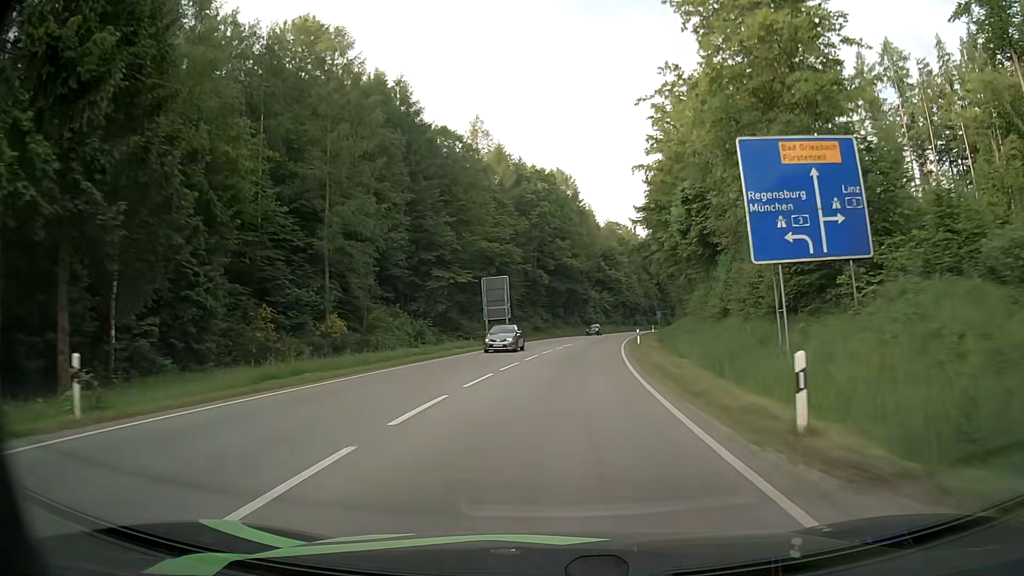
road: secondary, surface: asphalt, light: Day
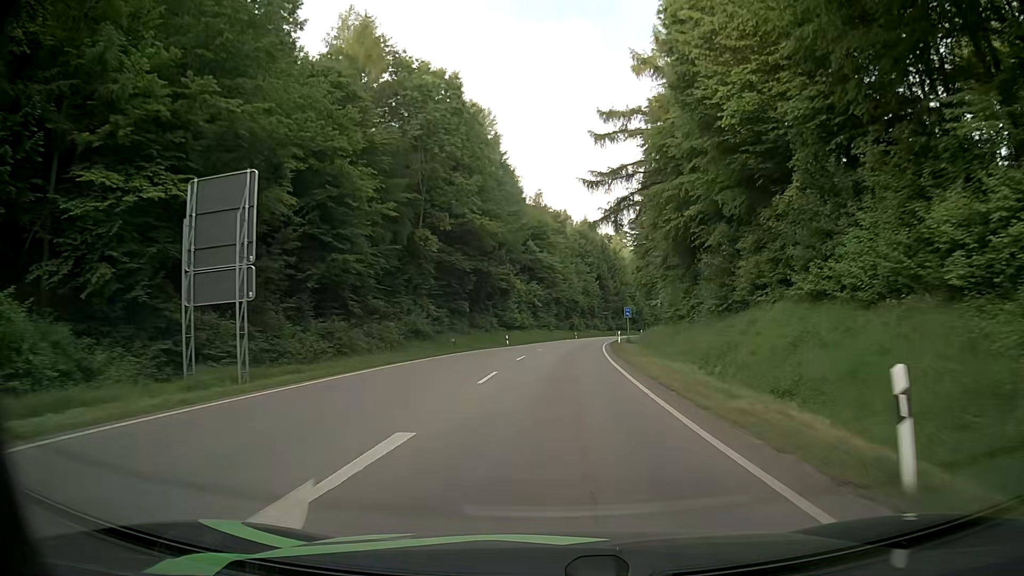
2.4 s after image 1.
(+2.4, +41.2) m; +6°
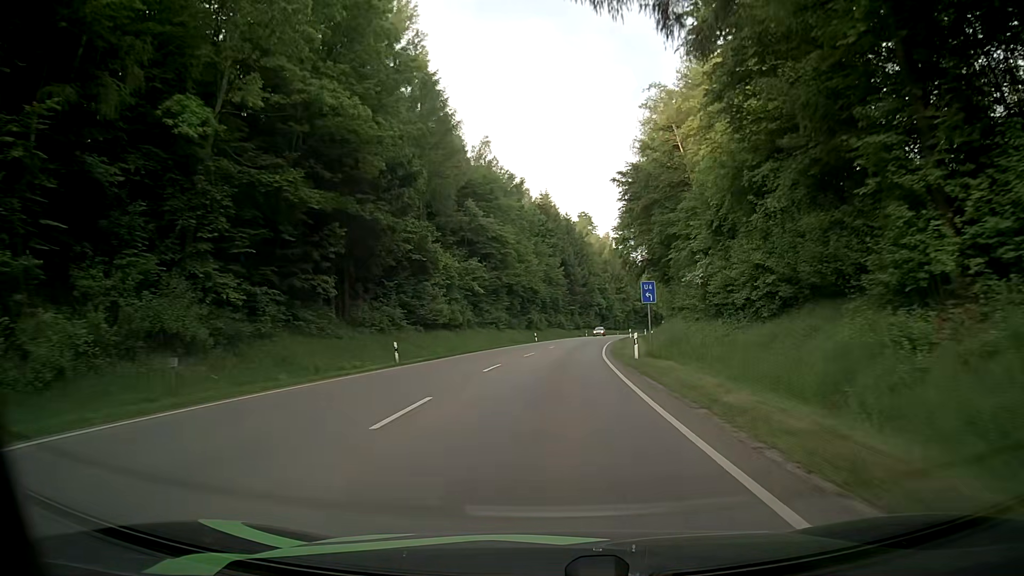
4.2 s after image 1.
(+1.1, +32.1) m; +4°
(0, +10) (0, +20) (0, +30) (+1, +40) (+2, +50) (+3, +60) (+4, +70) (+5, +80) (+7, +90) (+8, +100) m
